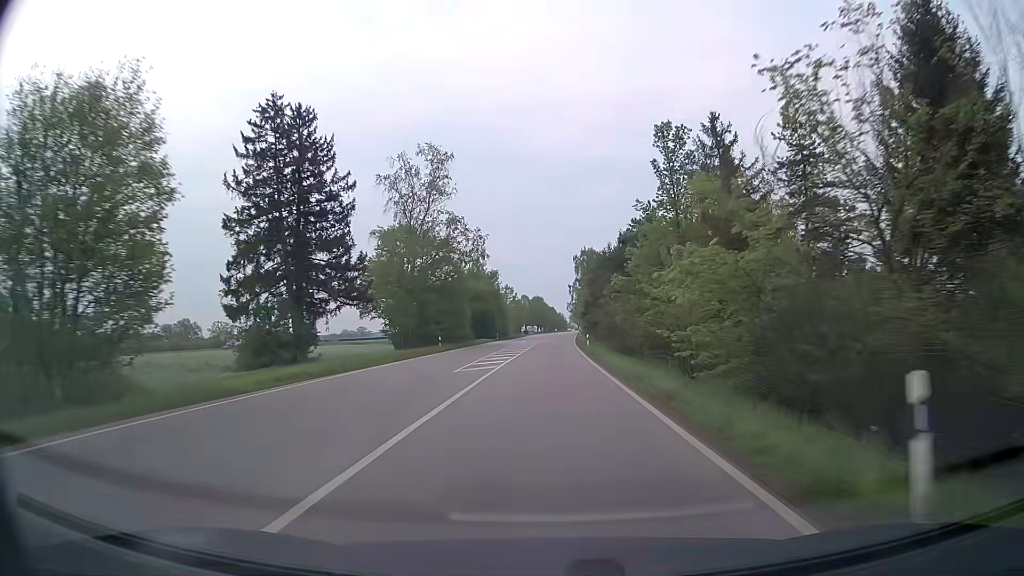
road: secondary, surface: asphalt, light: Day
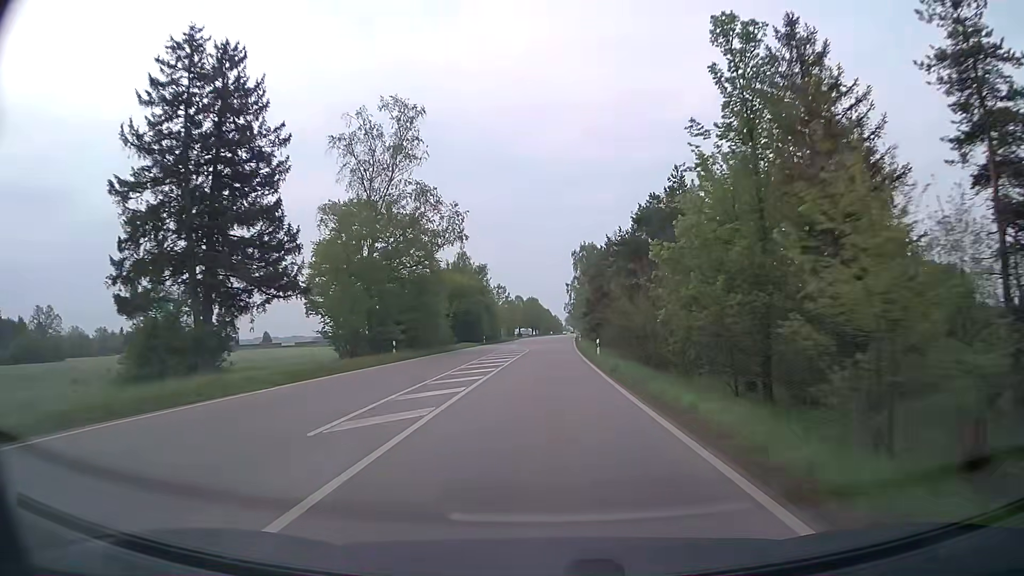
(0.0, +13.9) m; 0°
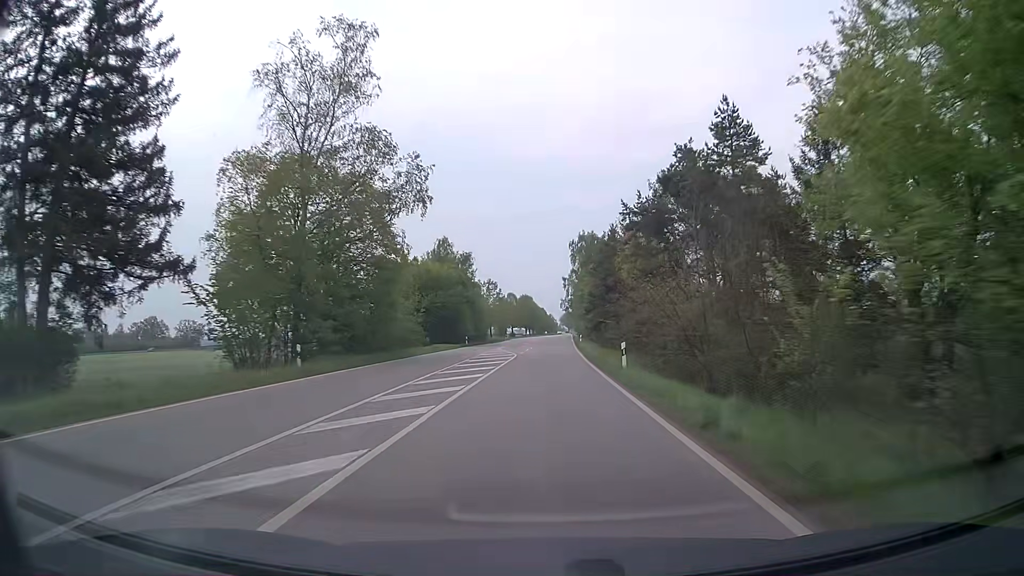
(0.0, +13.9) m; 0°
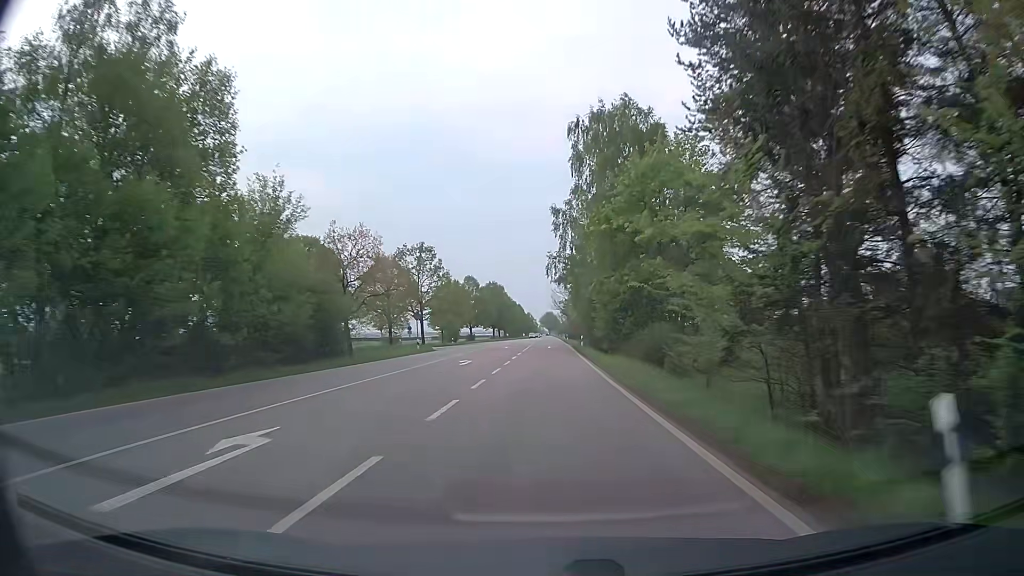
(+1.4, +69.2) m; +2°
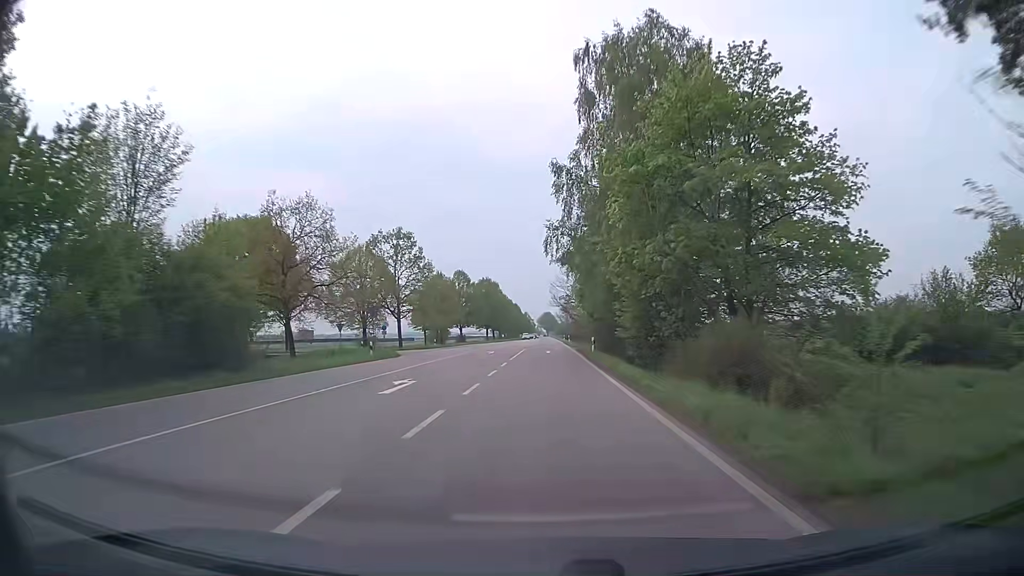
(+0.1, +13.8) m; 0°
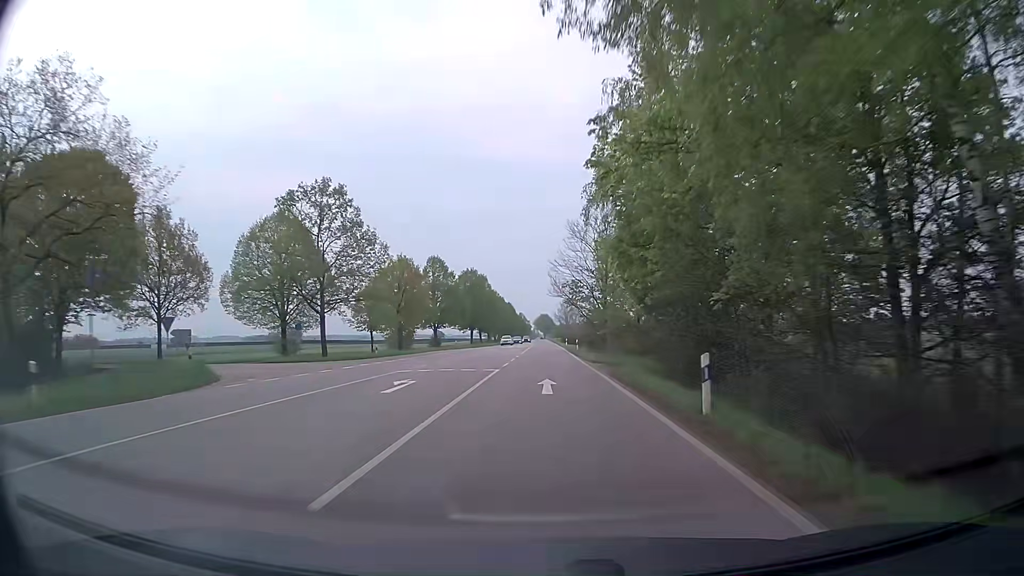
(+0.1, +27.6) m; 0°
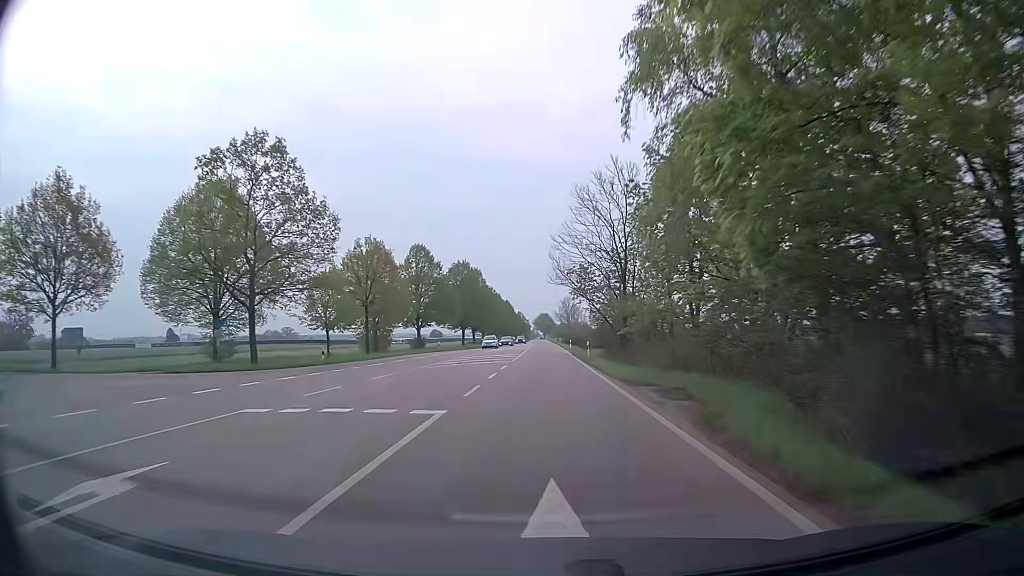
(0.0, +13.8) m; 0°
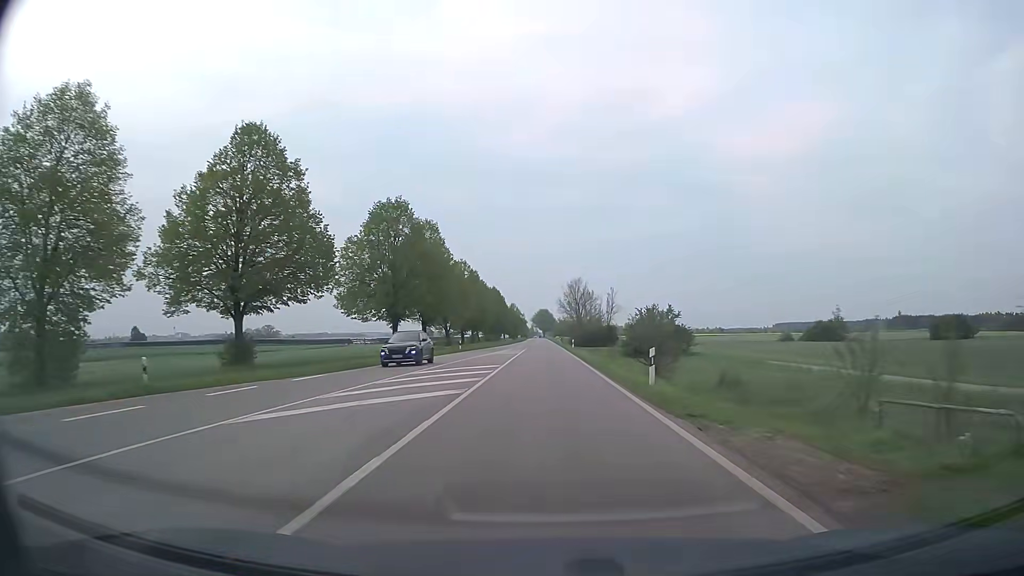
(+0.2, +55.1) m; 0°
(0, +10) (0, +20) (0, +30) (0, +40) (0, +50) (0, +60) (0, +70) (0, +80) (0, +90) (0, +100) m
